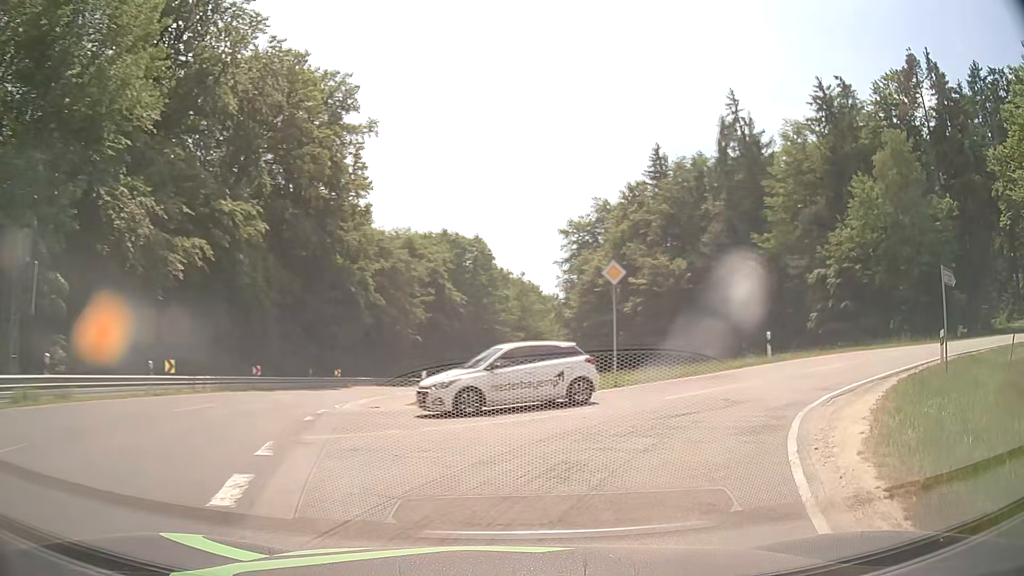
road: secondary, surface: asphalt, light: Day
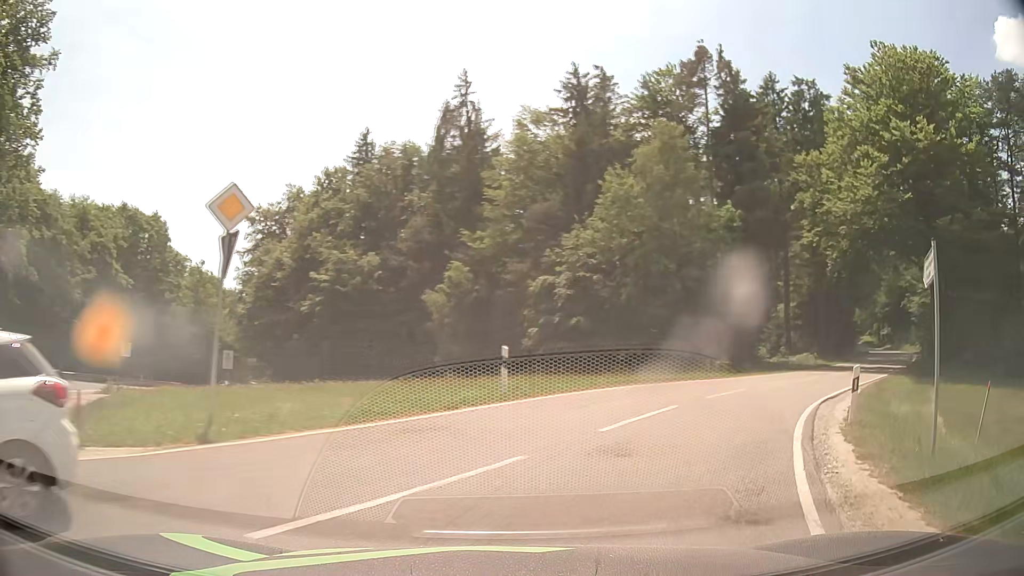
(+2.5, +10.4) m; +26°
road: tertiary
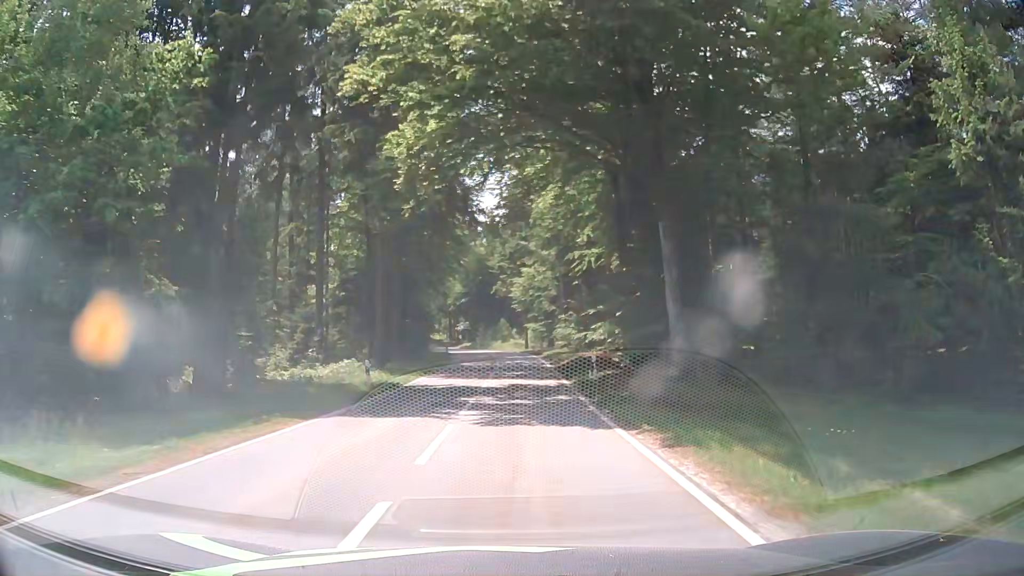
(+11.4, +23.4) m; +40°
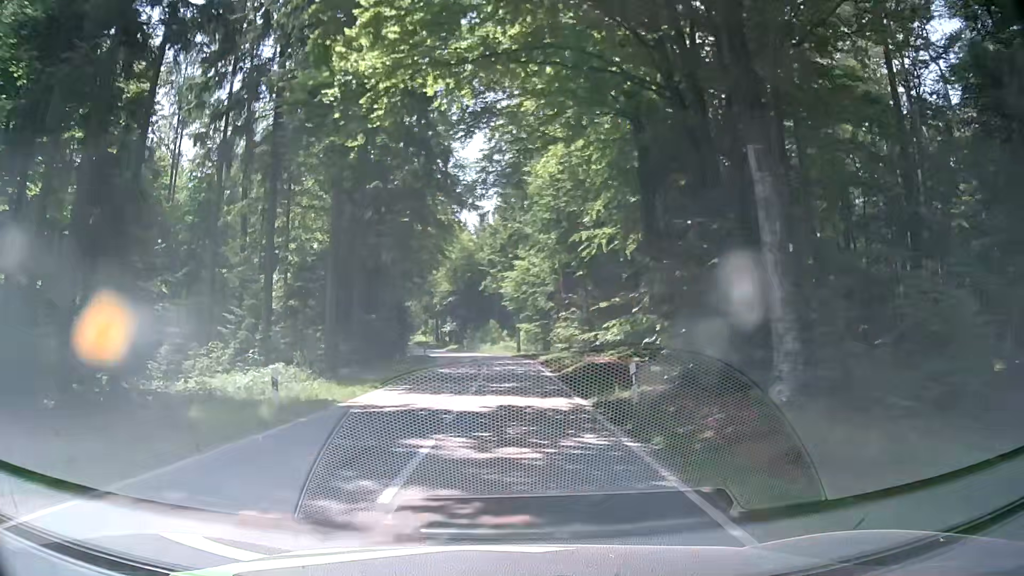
(+0.1, +8.3) m; +1°
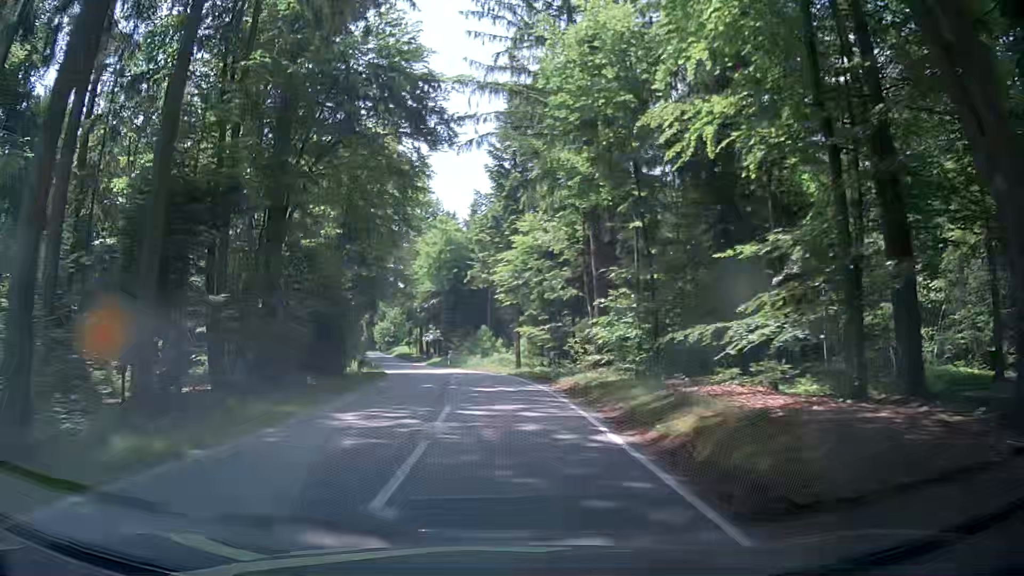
(+0.1, +18.7) m; +1°
(0, +10) (0, +20) (-1, +30) (-3, +40) (-5, +50) (-7, +59) (-9, +69) (-11, +79) (-14, +89) (-16, +98) m
